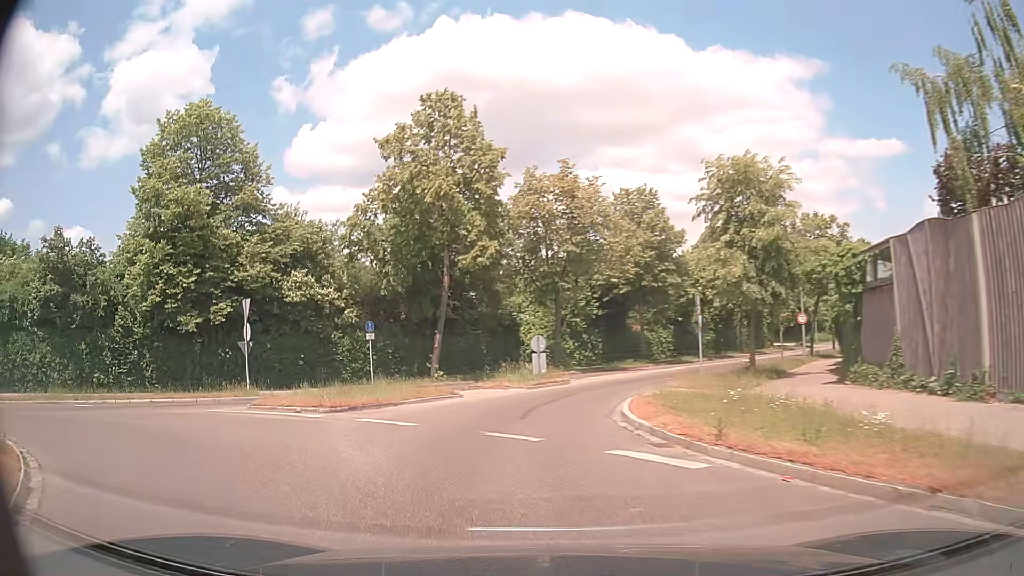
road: tertiary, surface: asphalt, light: Day
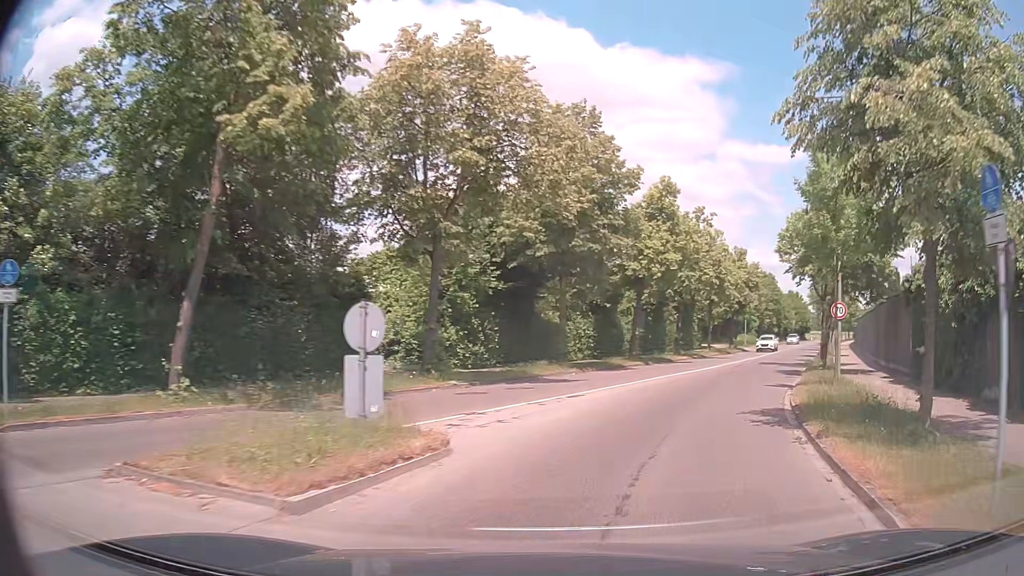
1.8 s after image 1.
(+0.3, +16.8) m; +11°
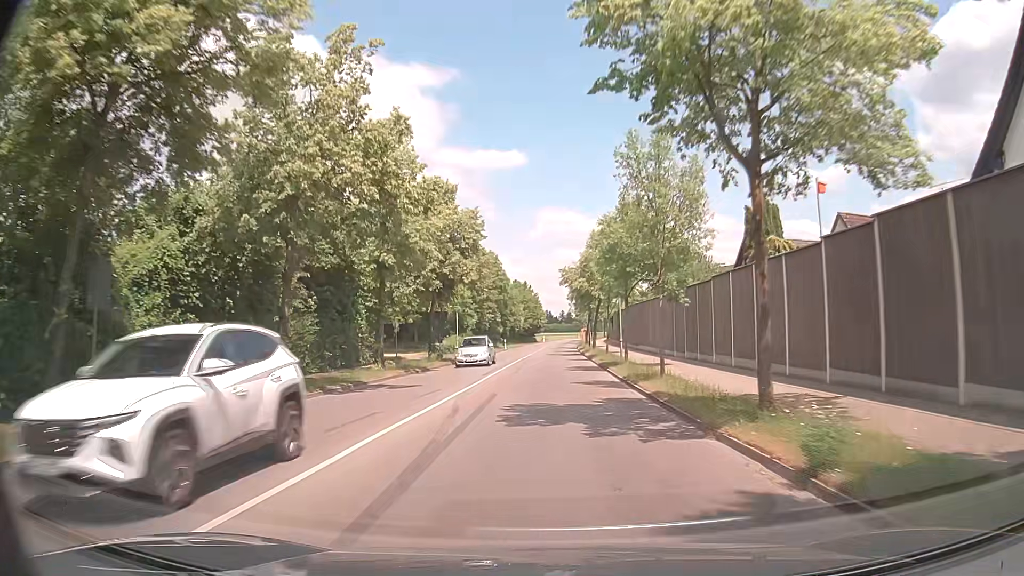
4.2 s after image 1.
(+8.6, +29.9) m; +24°
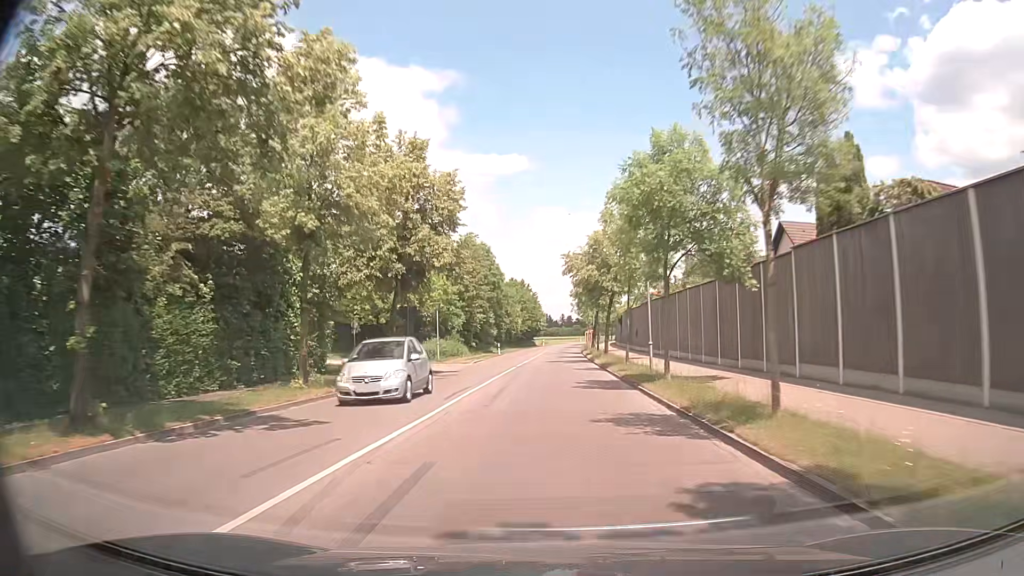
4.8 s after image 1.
(0.0, +10.0) m; 0°
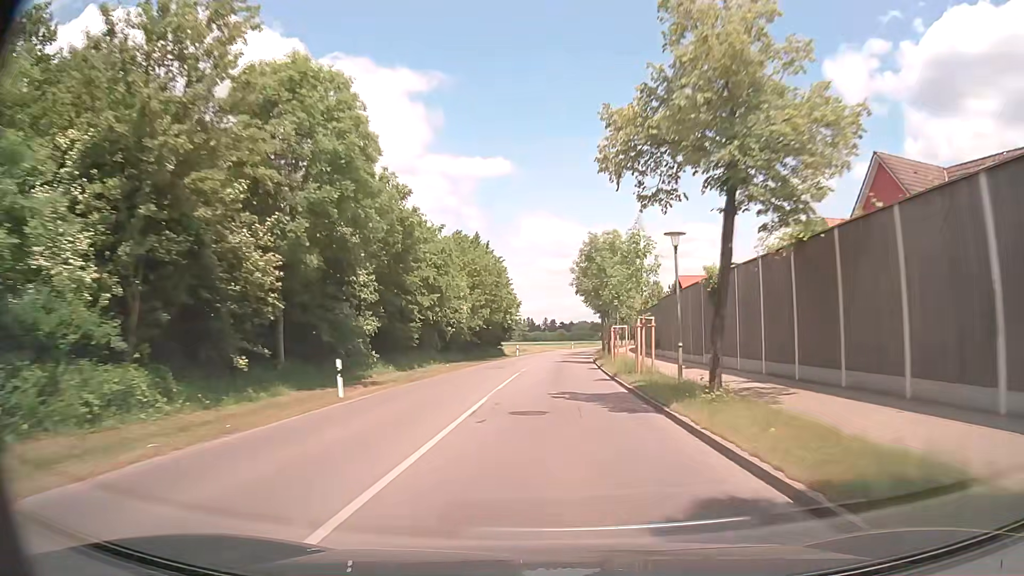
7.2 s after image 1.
(+0.3, +47.0) m; +1°
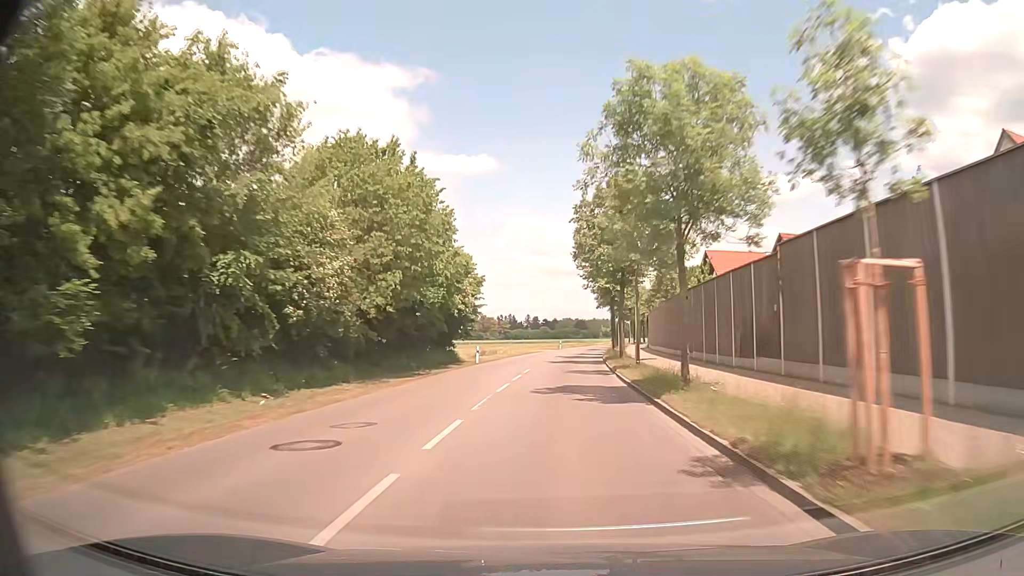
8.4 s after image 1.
(+0.2, +25.8) m; +1°
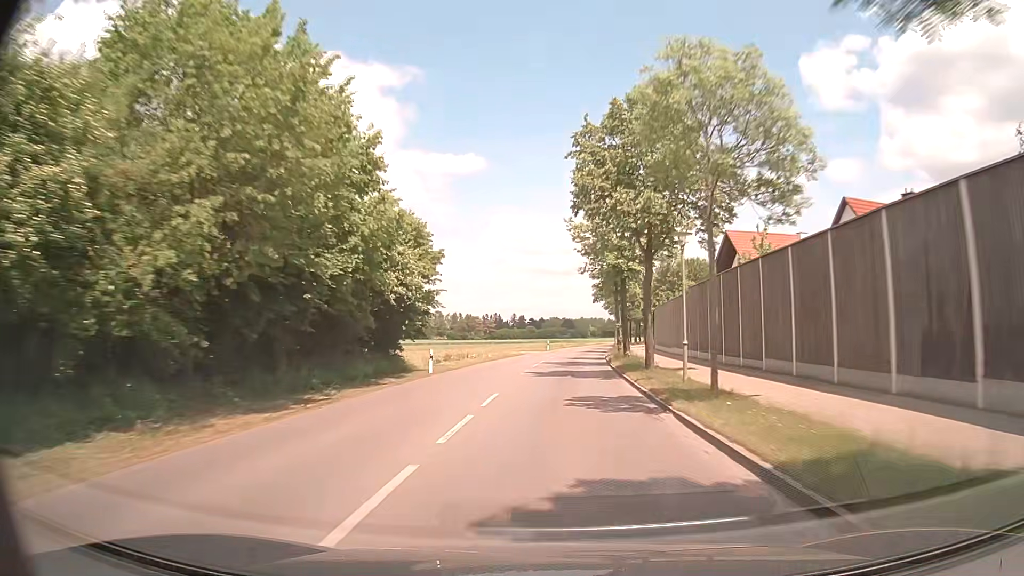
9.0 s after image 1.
(0.0, +13.0) m; +1°
